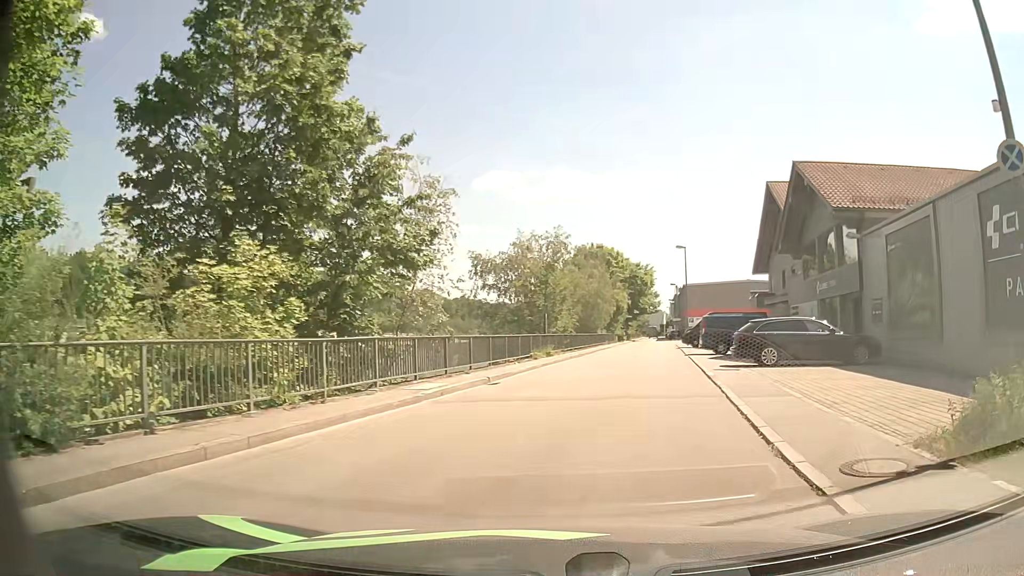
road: unclassified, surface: asphalt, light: Day
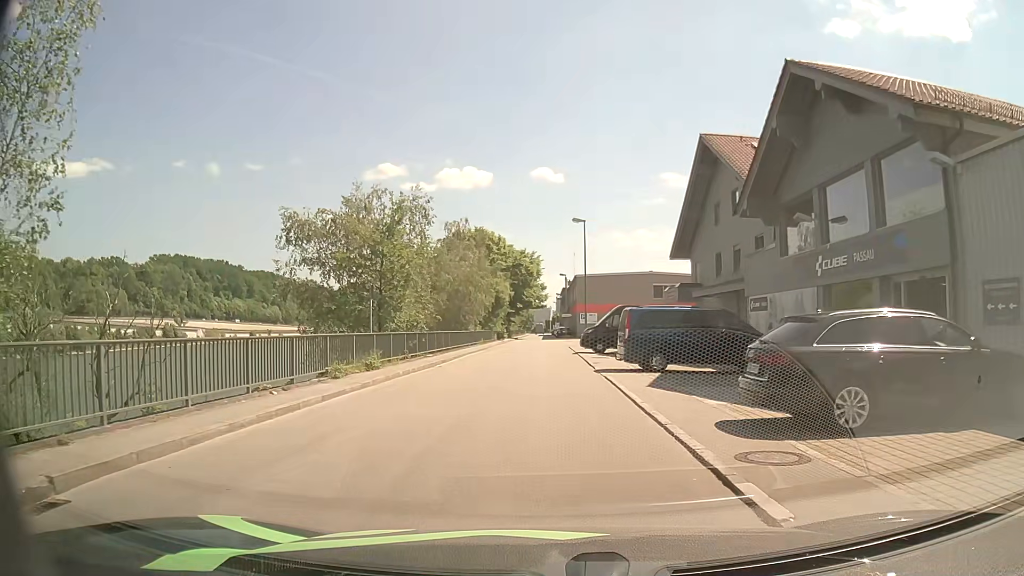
(+1.5, +12.7) m; +9°
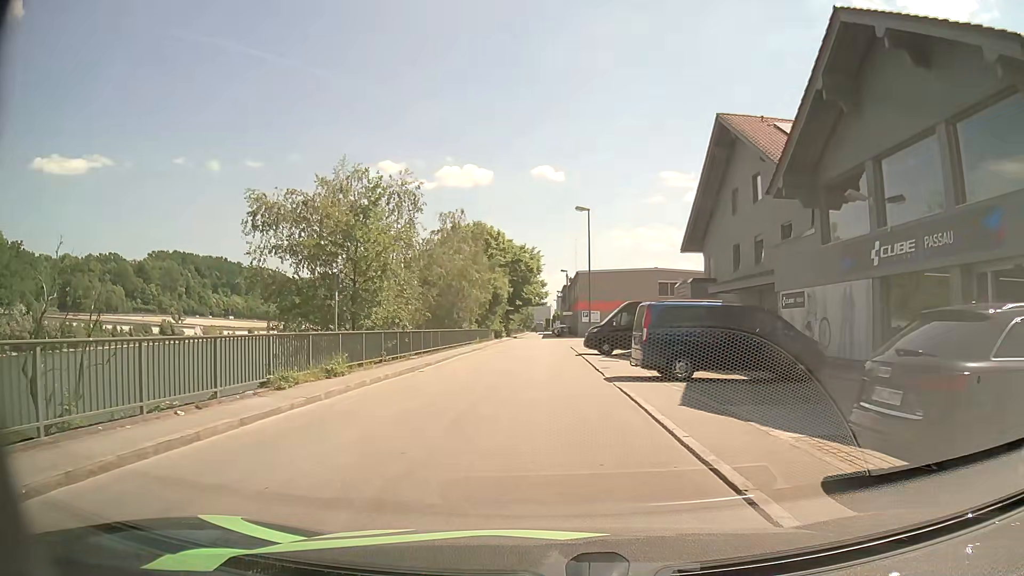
(0.0, +3.6) m; 0°
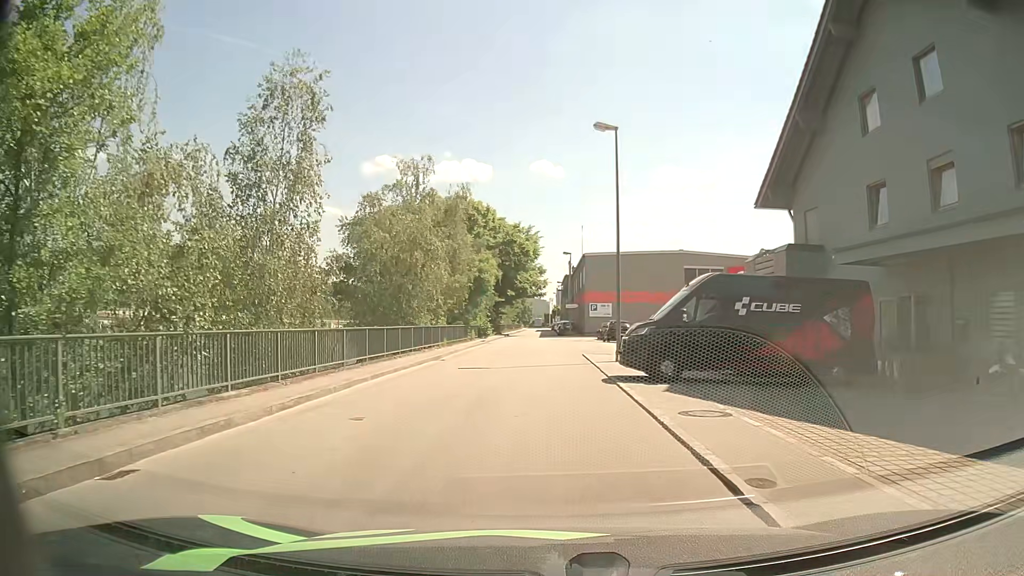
(+0.1, +15.5) m; +1°
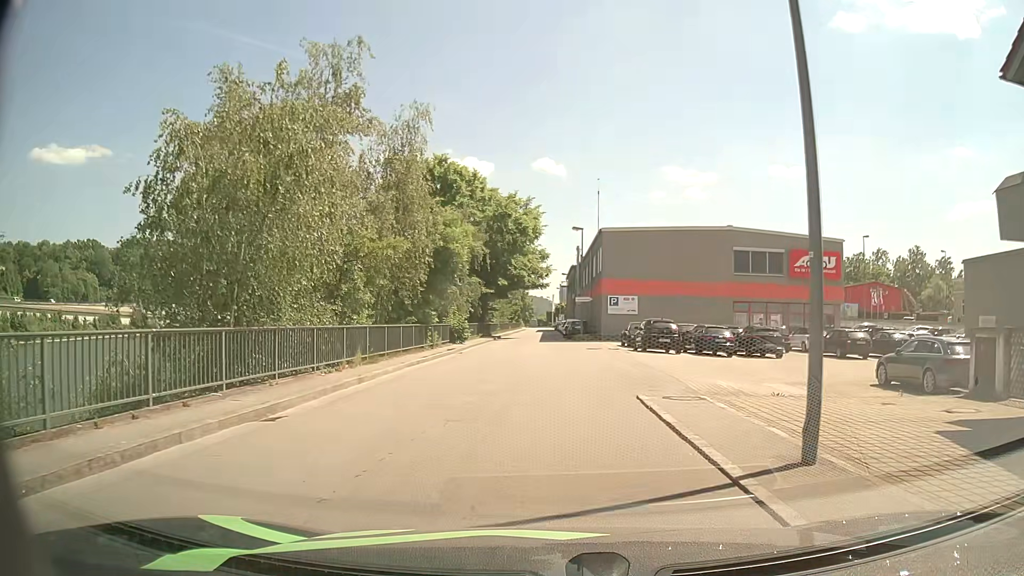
(-0.2, +16.2) m; 0°
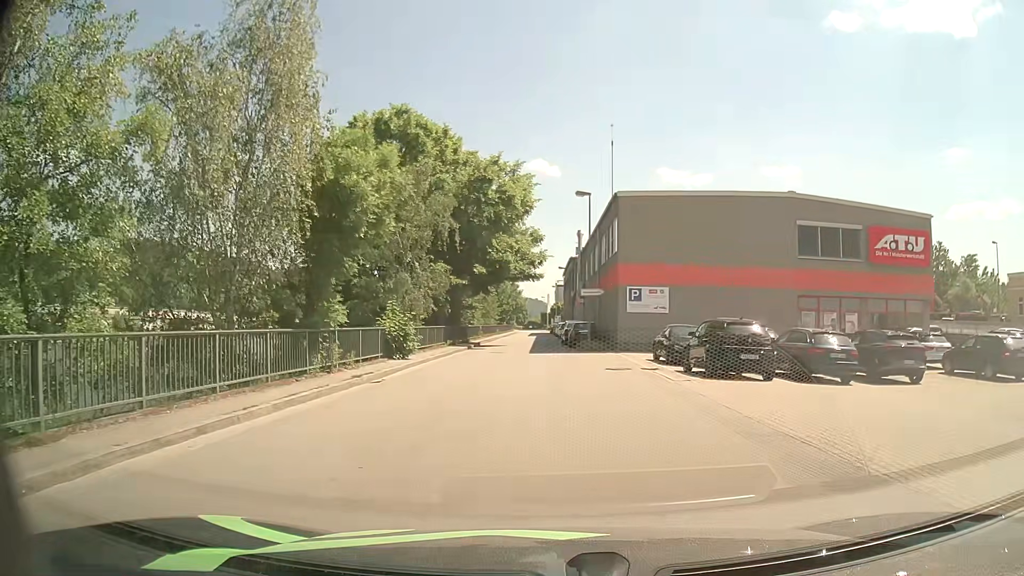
(0.0, +13.4) m; 0°
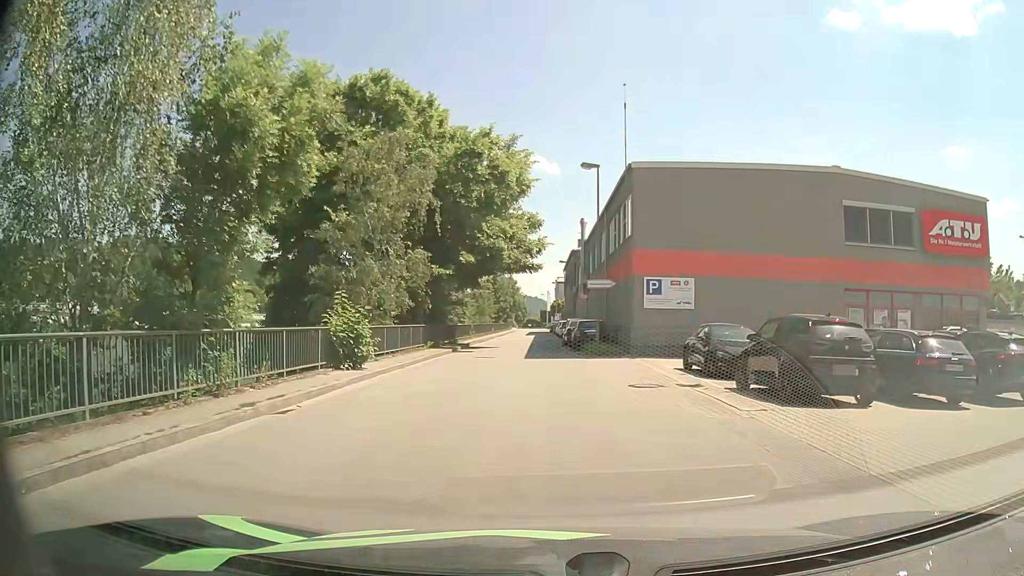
(0.0, +5.8) m; -1°
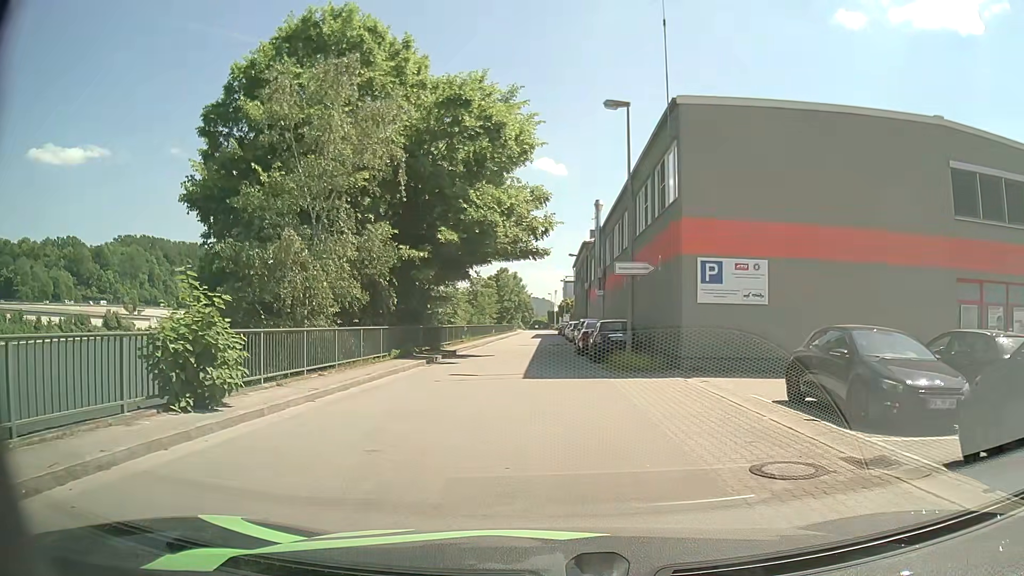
(0.0, +8.3) m; 0°
